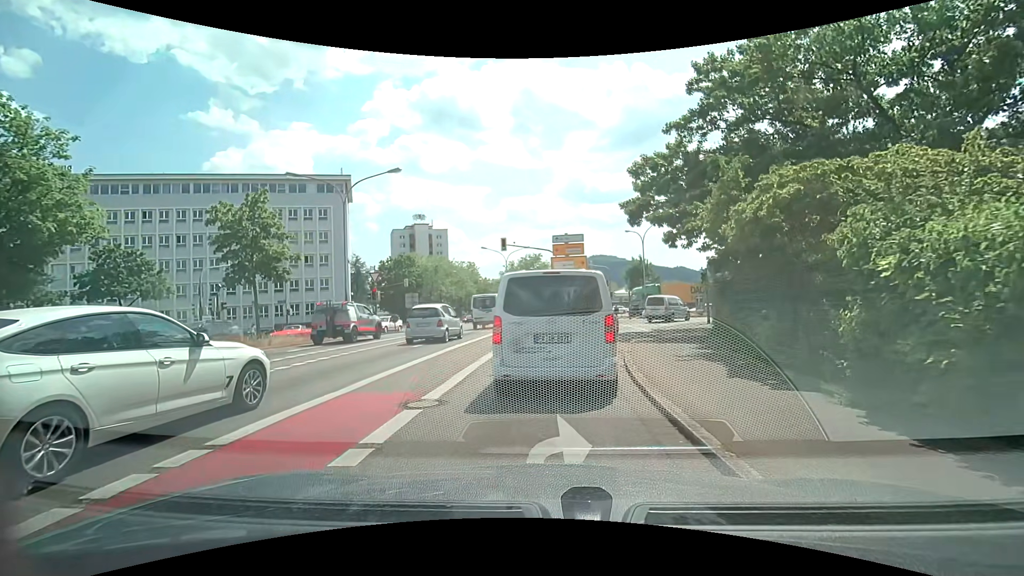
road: secondary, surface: asphalt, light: Day
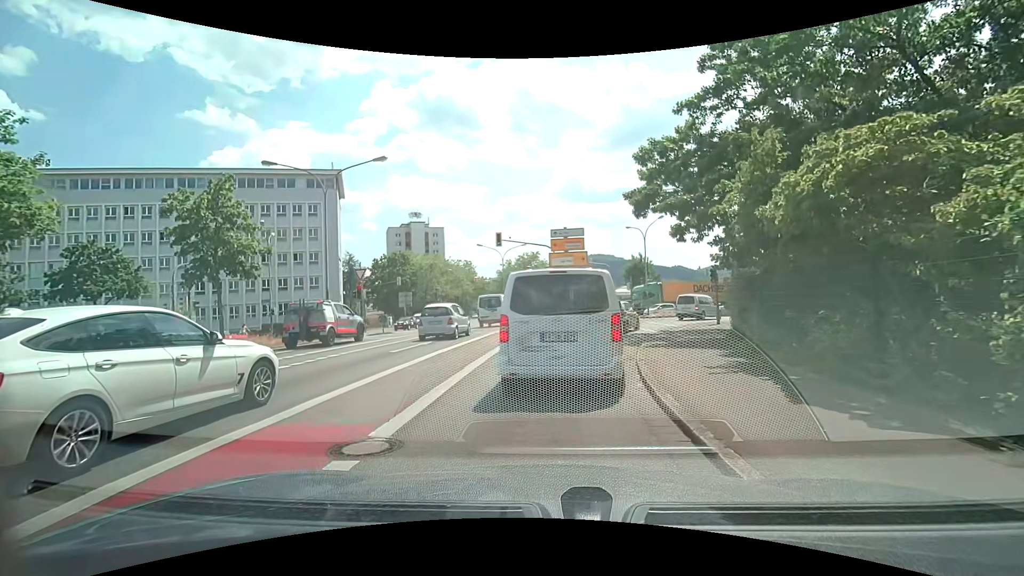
(0.0, +2.2) m; 0°
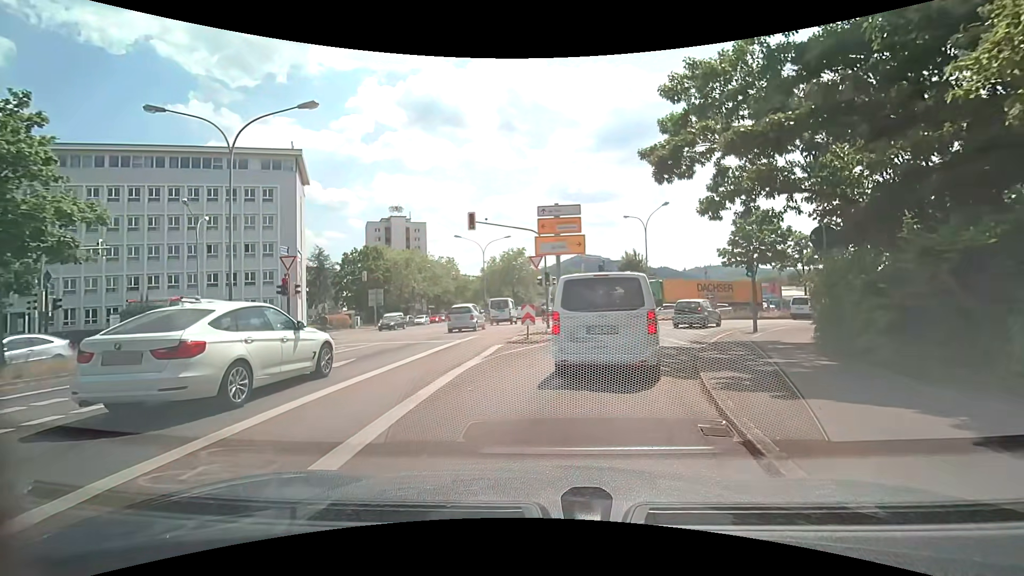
(+0.2, +7.1) m; +2°
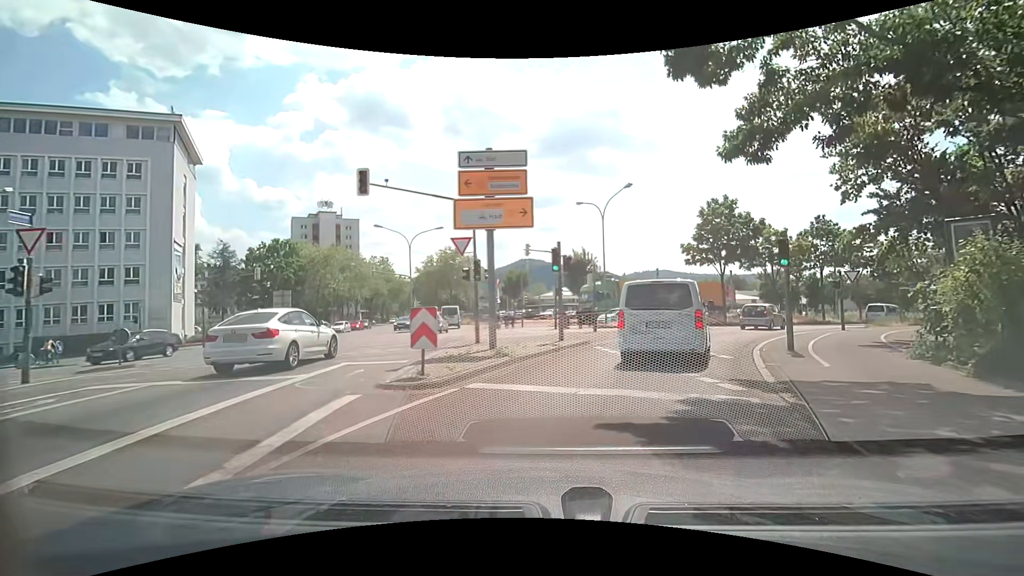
(+0.4, +8.8) m; +7°
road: secondary_link
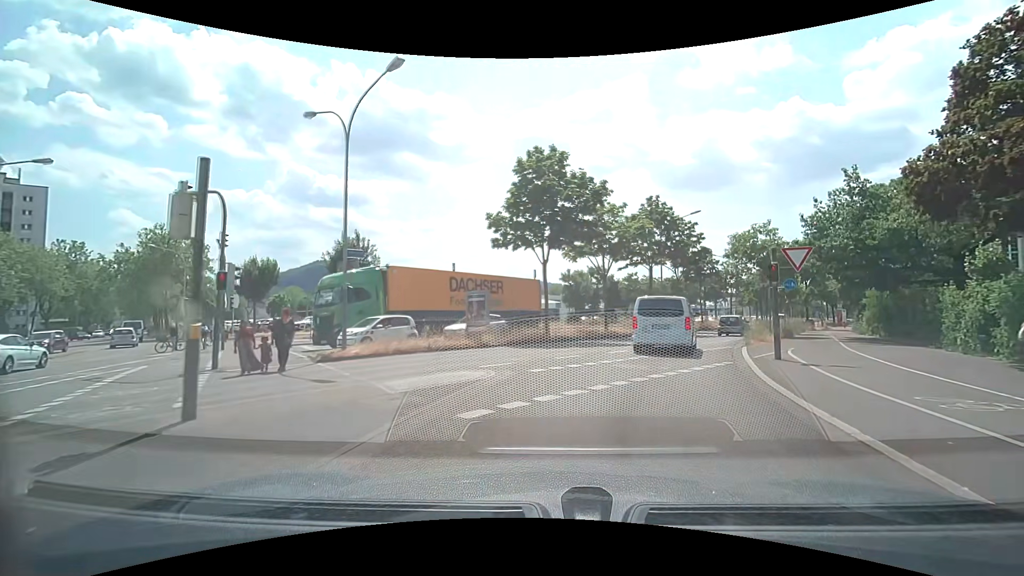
(+3.6, +18.1) m; +22°
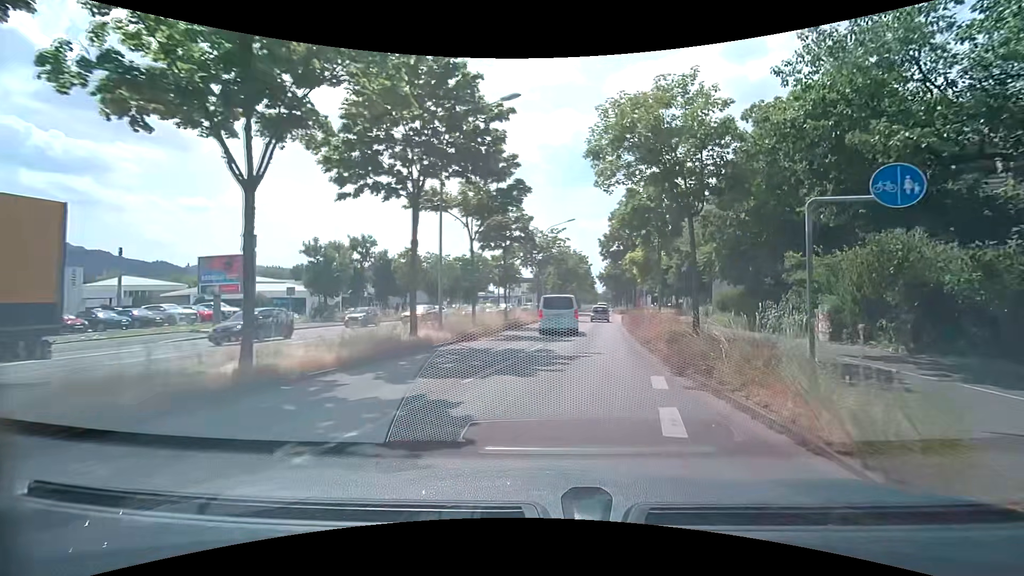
(+5.1, +22.6) m; +24°
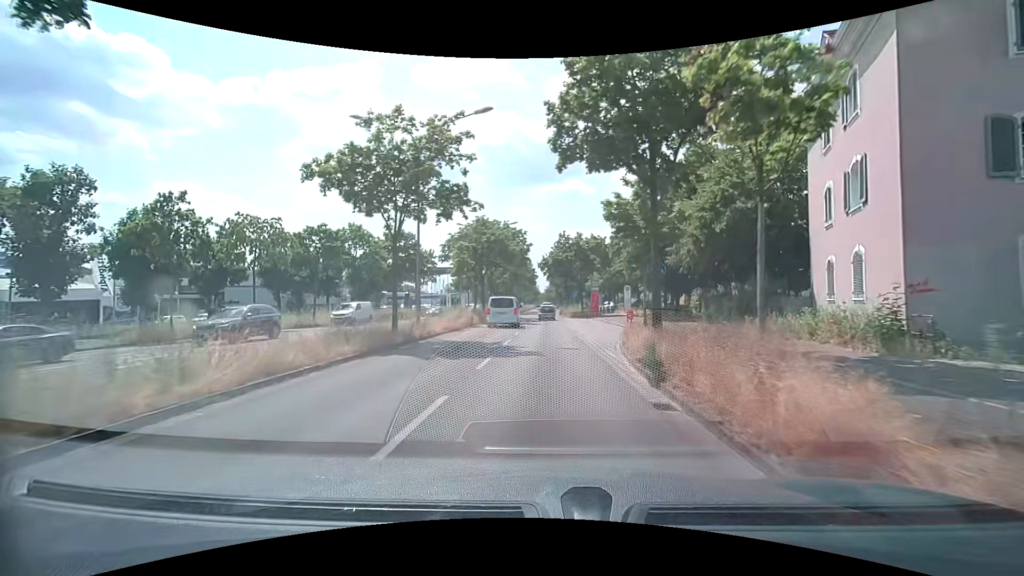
(+2.3, +28.5) m; +6°
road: primary
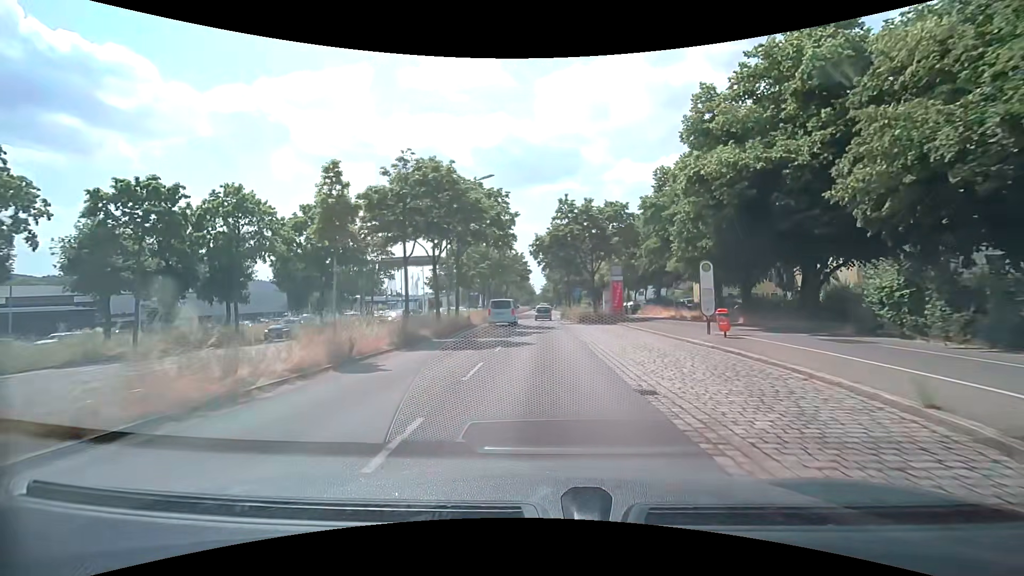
(0.0, +19.4) m; +1°
(0, +10) (0, +20) (0, +30) (0, +40) (0, +50) (0, +60) (-1, +70) (-1, +80) (-1, +90) (-1, +100) m
